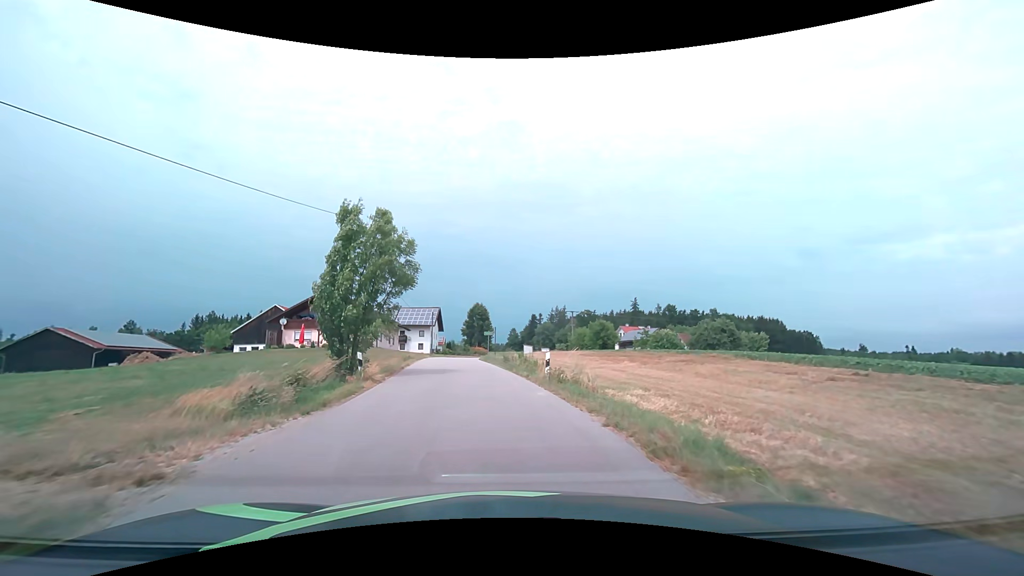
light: Day
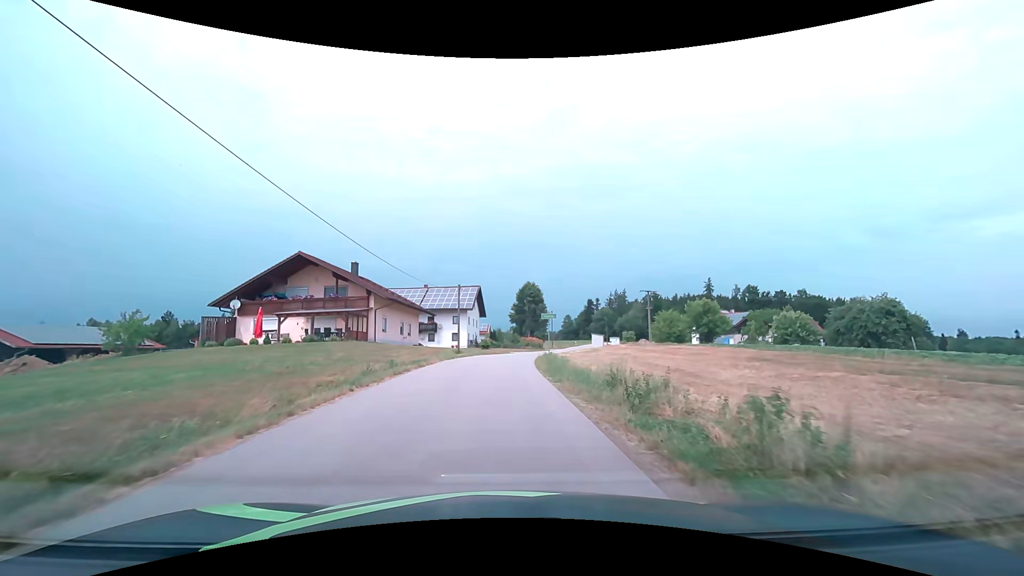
(-1.3, +23.4) m; -6°
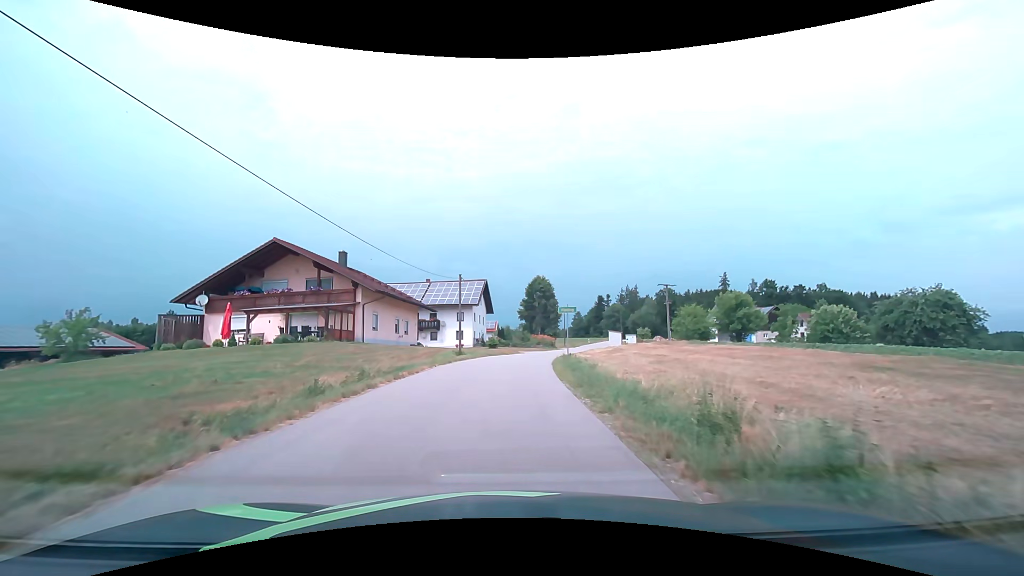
(0.0, +5.8) m; -1°
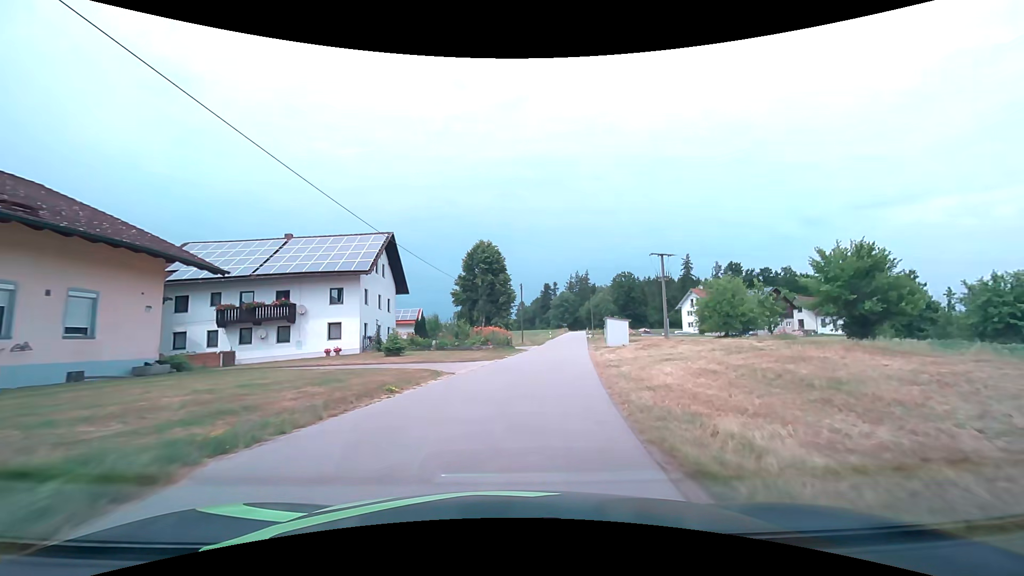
(+1.1, +28.9) m; +7°
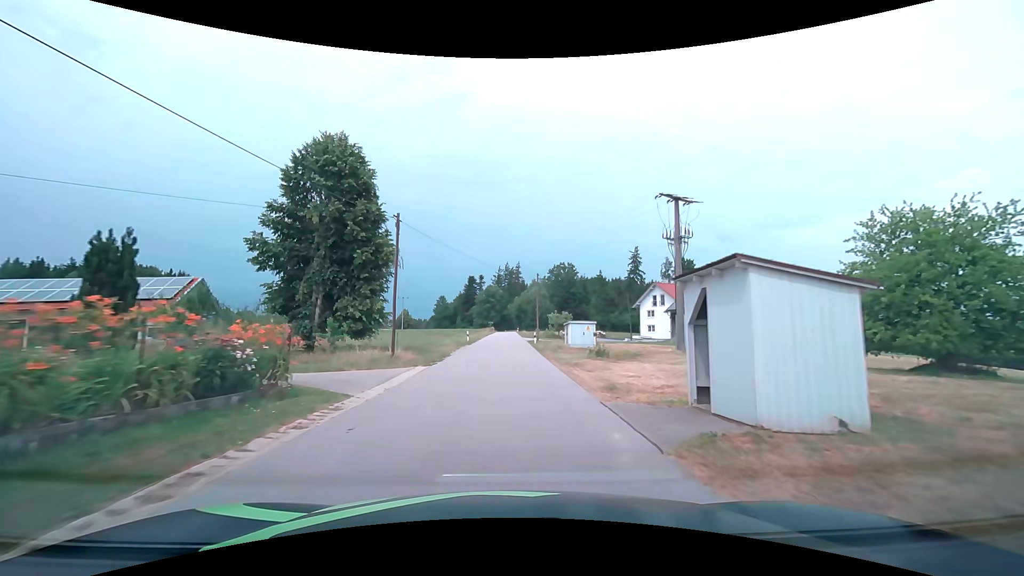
(+3.1, +31.2) m; +9°
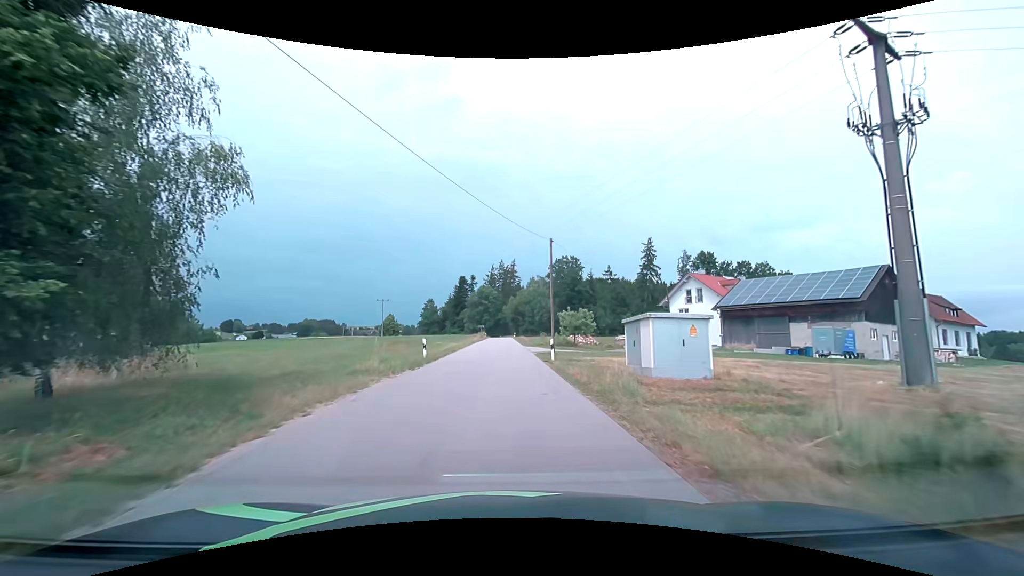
(+0.2, +20.4) m; +1°
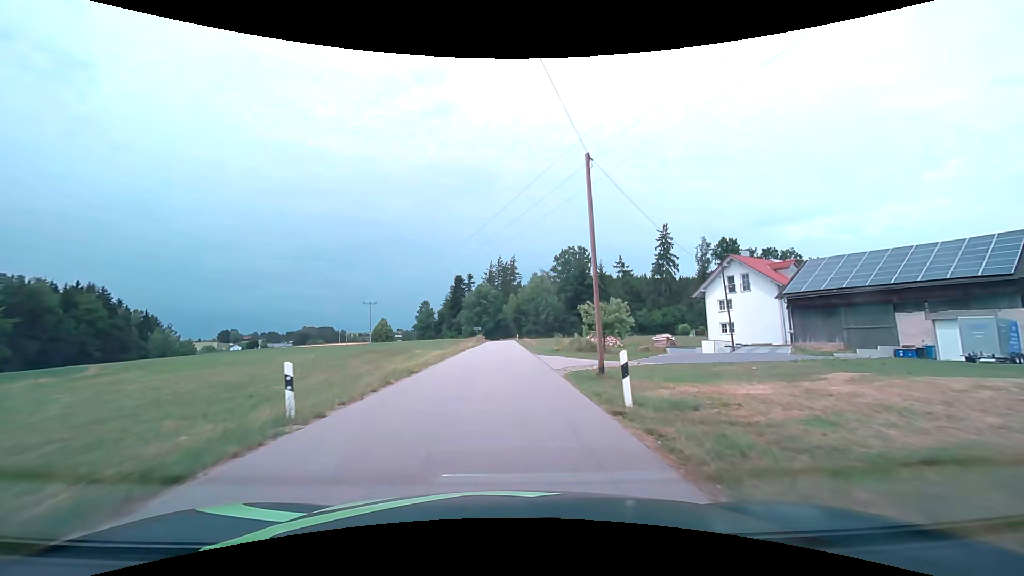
(0.0, +14.0) m; 0°
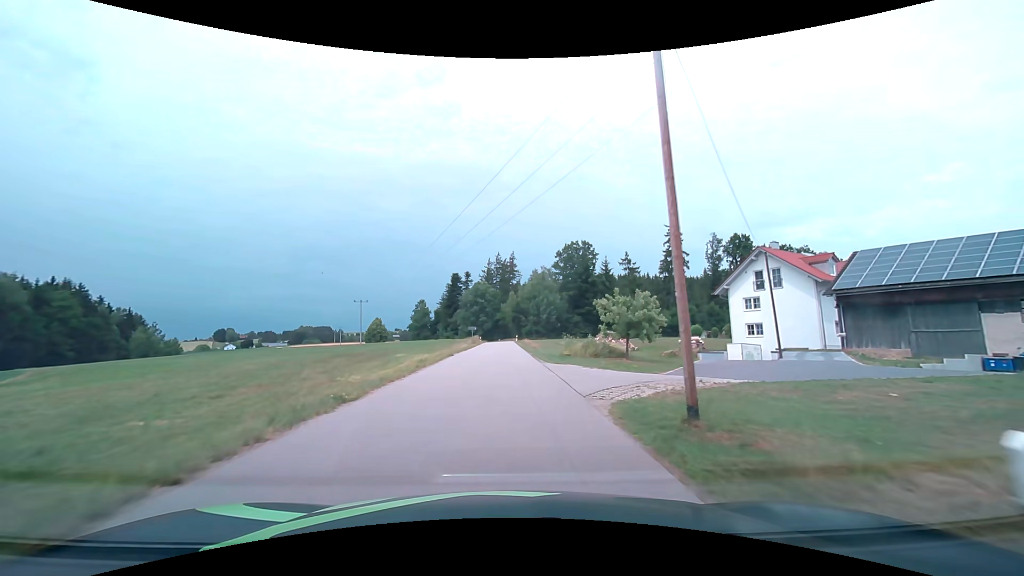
(0.0, +7.0) m; 0°
(0, +10) (0, +20) (0, +30) (0, +40) (0, +50) (0, +60) (0, +70) (0, +80) (0, +90) (0, +100) m
